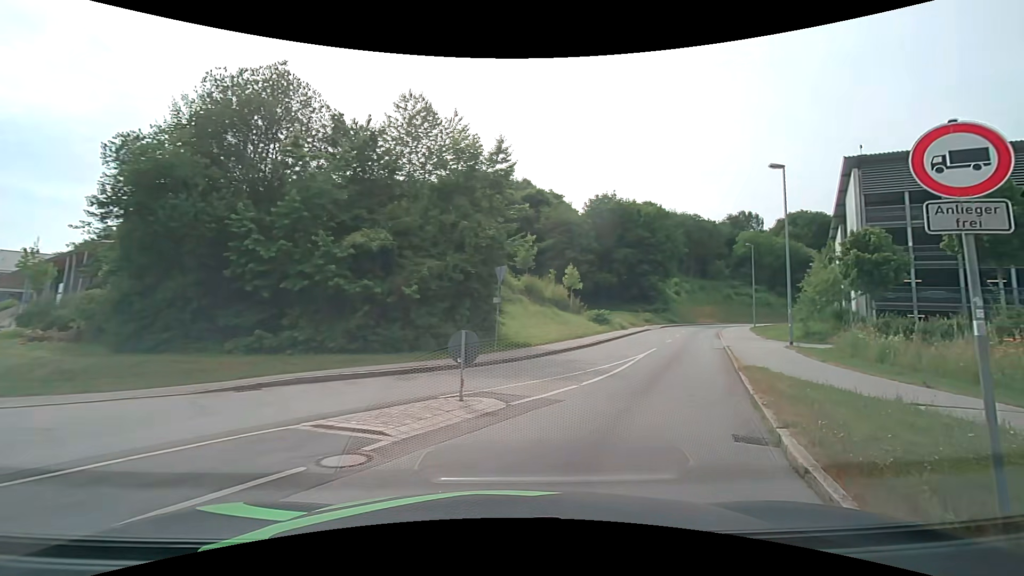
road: tertiary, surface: asphalt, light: Day
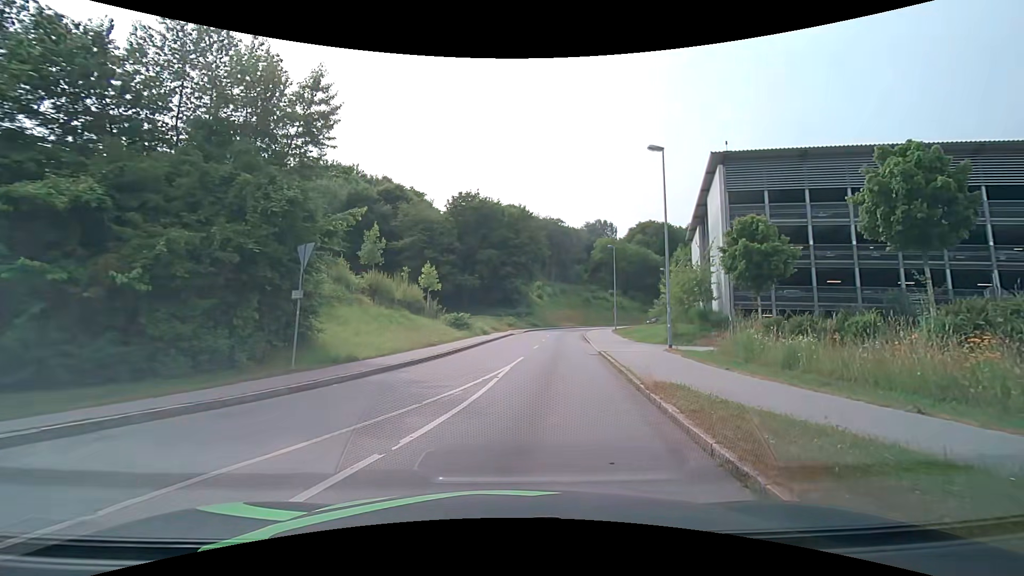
(+1.0, +6.1) m; +16°
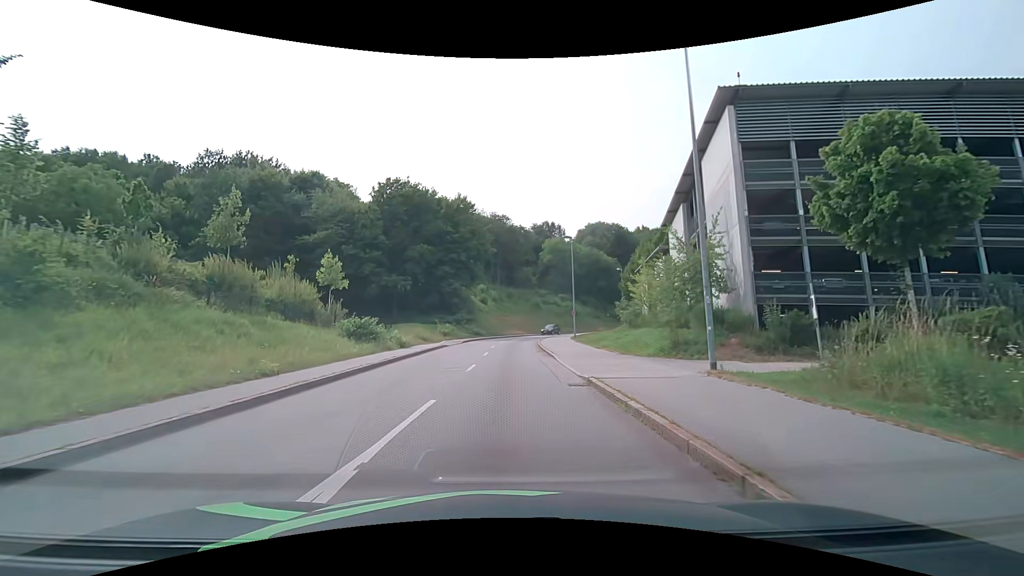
(+1.0, +11.5) m; +7°
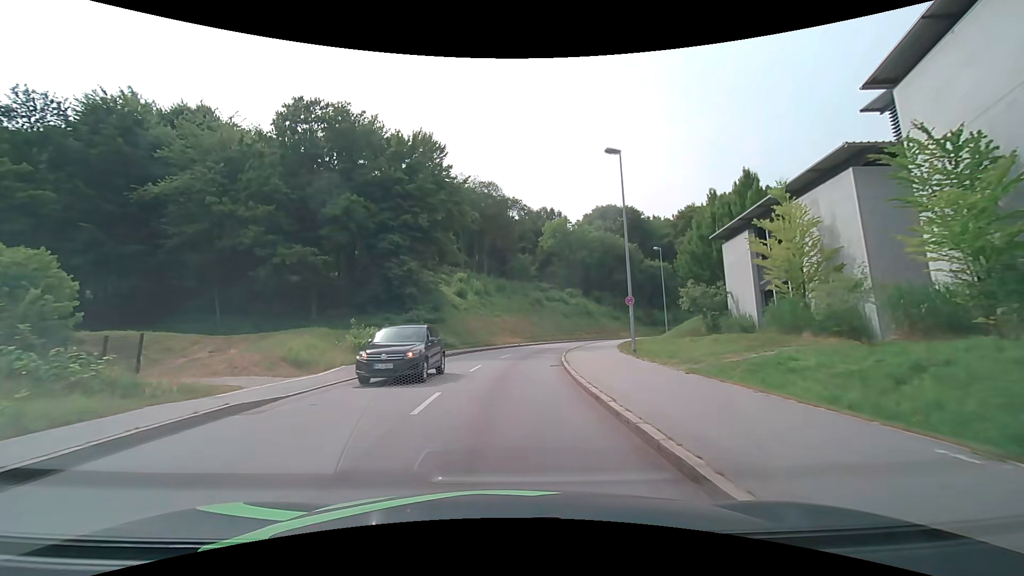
(+0.5, +25.7) m; +2°
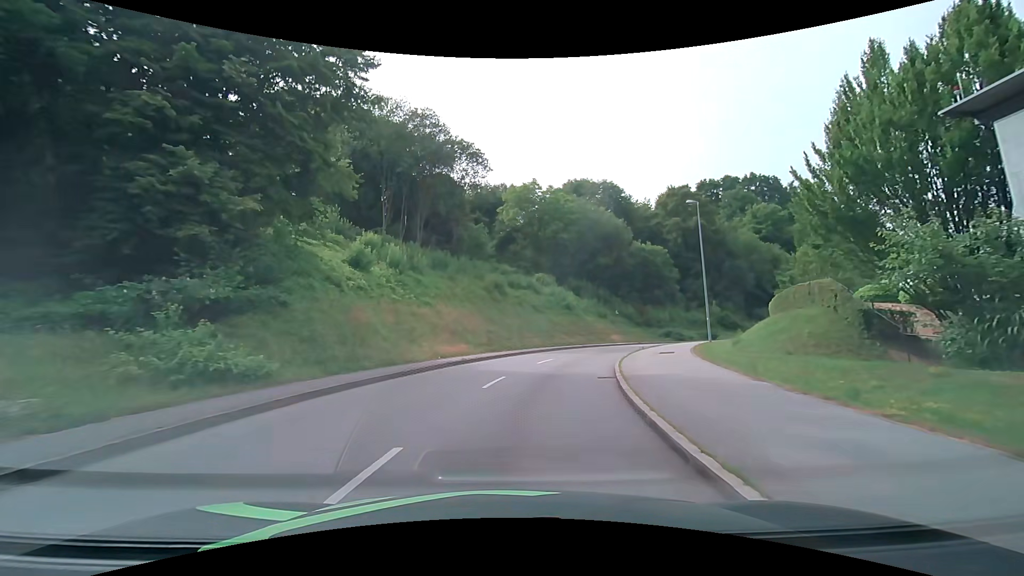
(+0.3, +23.2) m; +4°
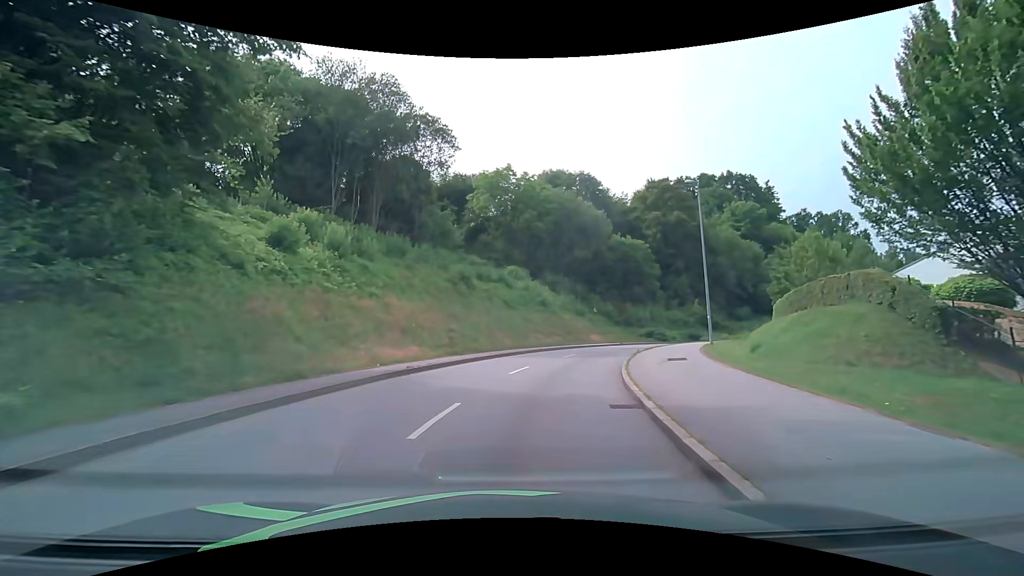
(+0.1, +5.7) m; +2°
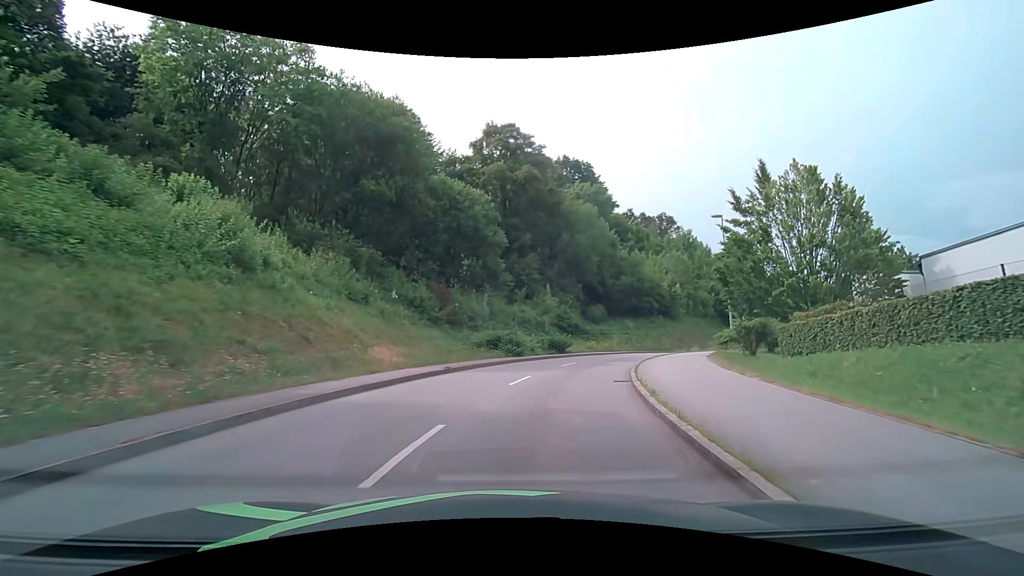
(+5.4, +27.9) m; +22°
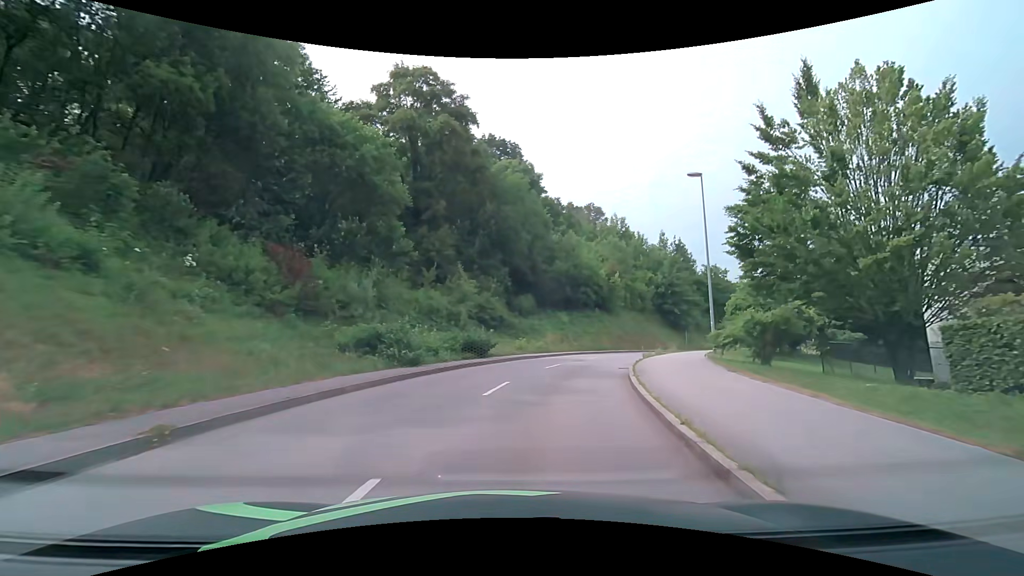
(+0.9, +11.6) m; +9°
(+1, +10) (+3, +20) (+6, +29) (+11, +38) (+16, +46) (+22, +54) (+29, +62) (+35, +70) (+41, +77) (+47, +86) m
